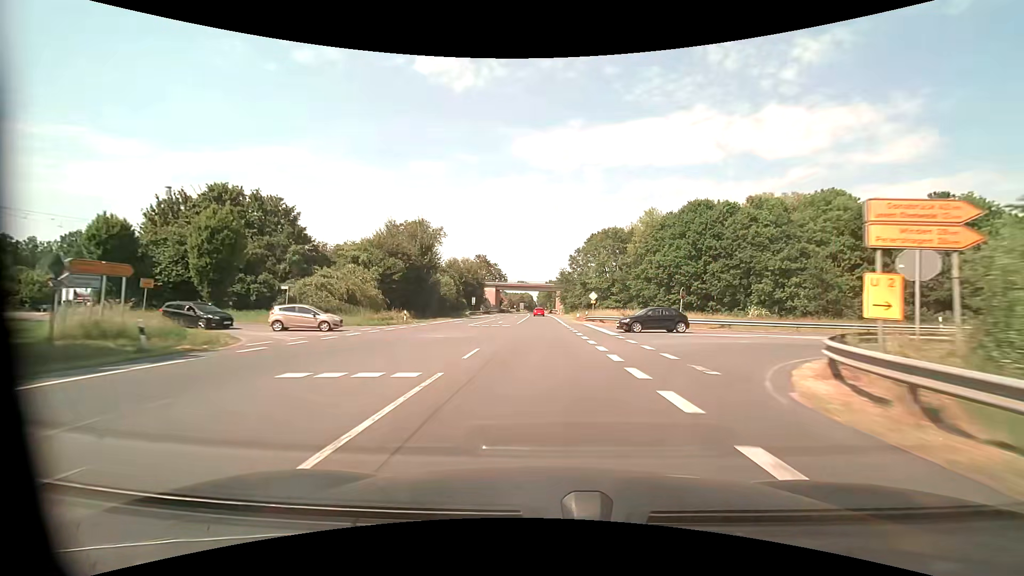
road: primary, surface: asphalt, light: Day
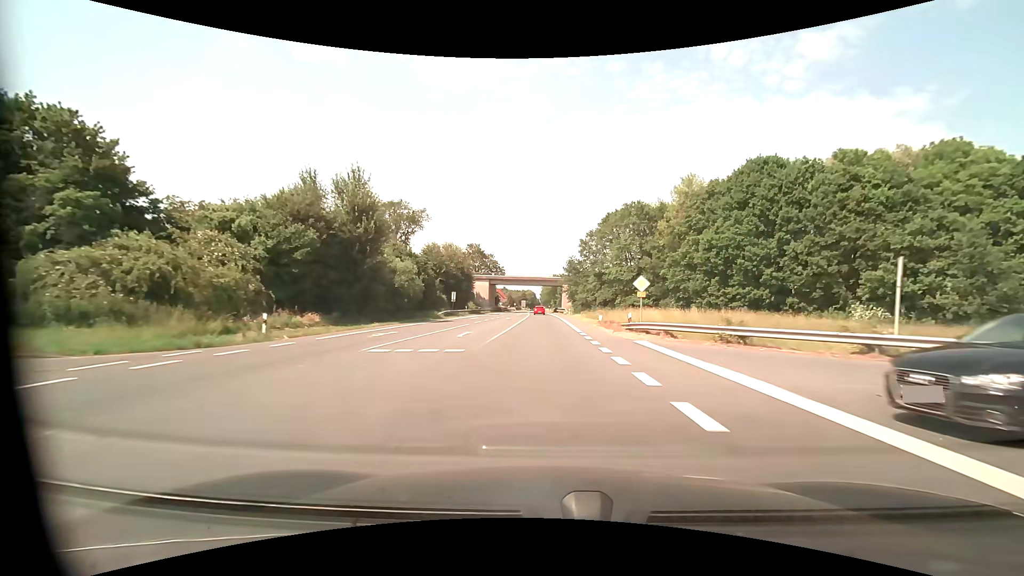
(0.0, +22.3) m; 0°
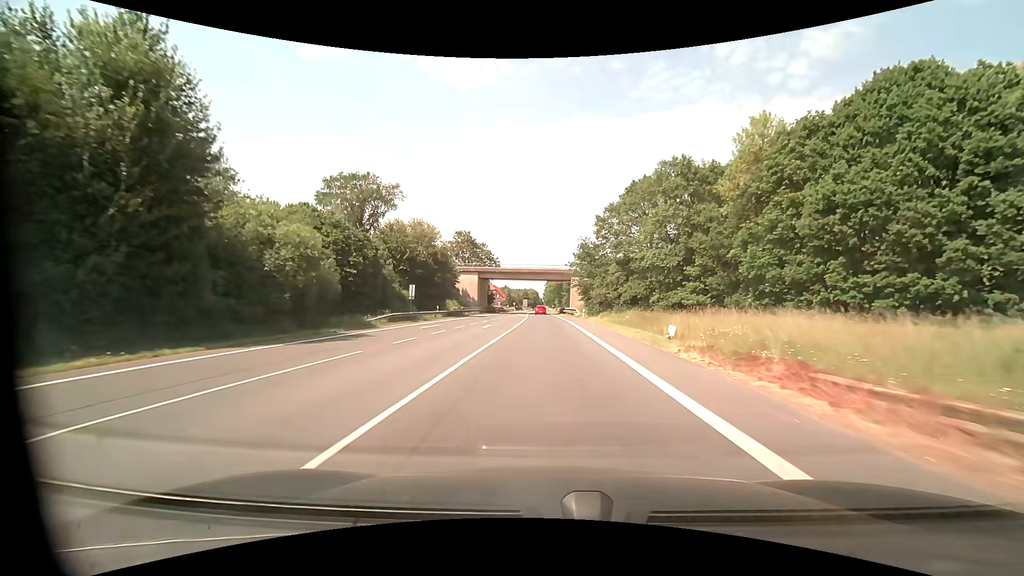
(0.0, +22.3) m; 0°
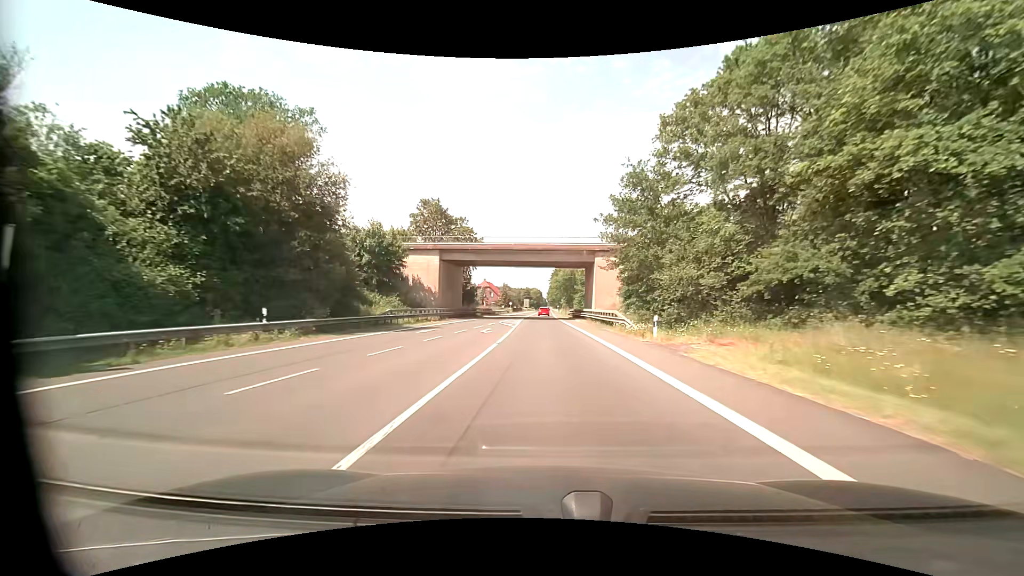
(-0.1, +34.0) m; 0°
(0, +10) (0, +20) (0, +30) (0, +40) (0, +50) (0, +60) (0, +70) (0, +80) (0, +90) (0, +100) m
